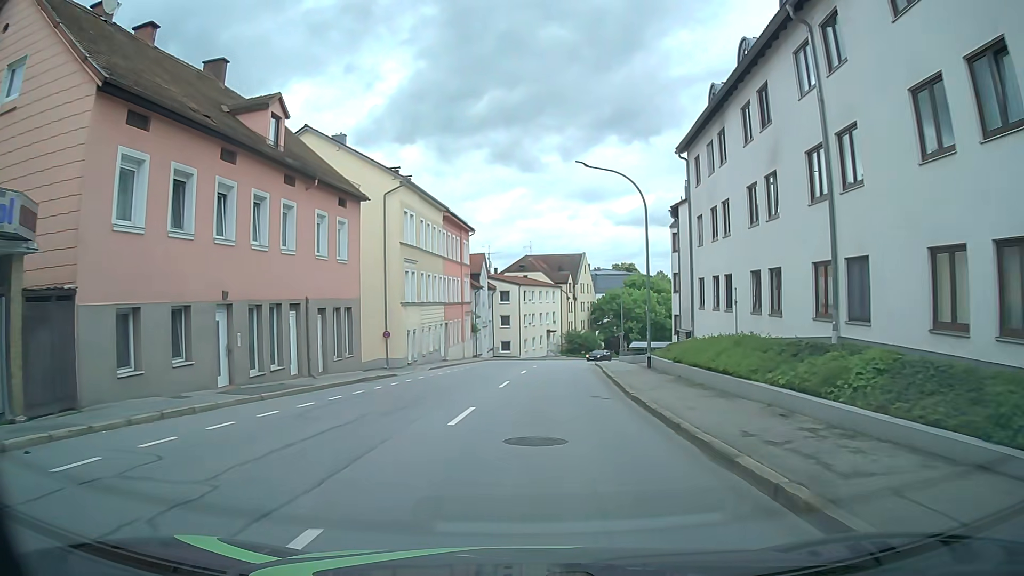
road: tertiary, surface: asphalt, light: Day
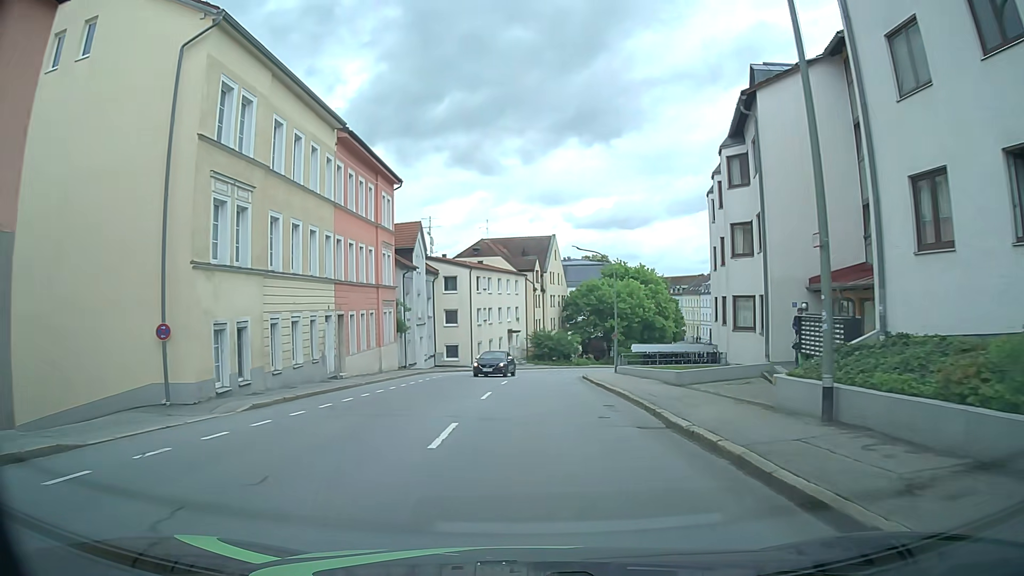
(+0.5, +20.1) m; +3°
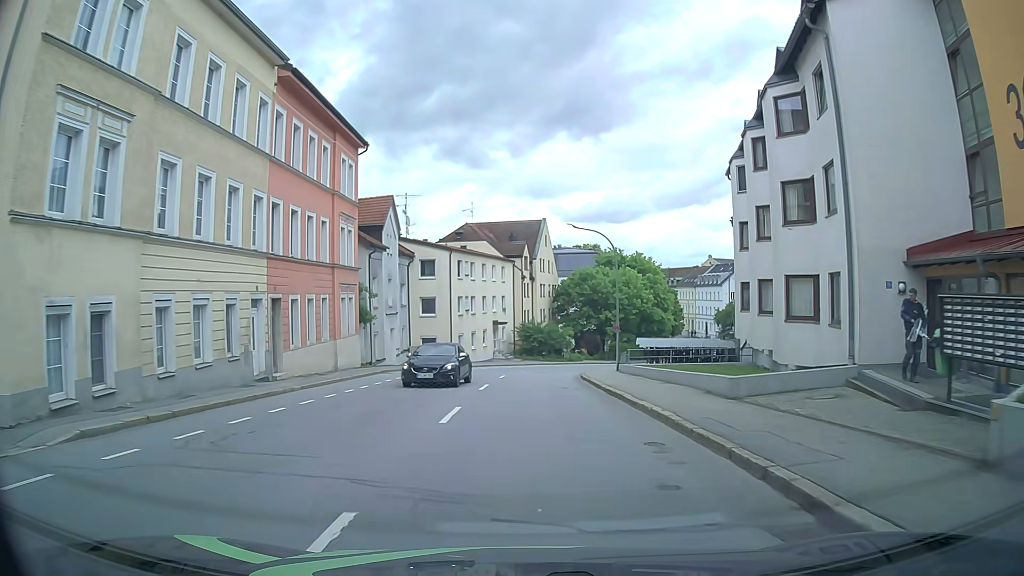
(0.0, +6.6) m; +1°
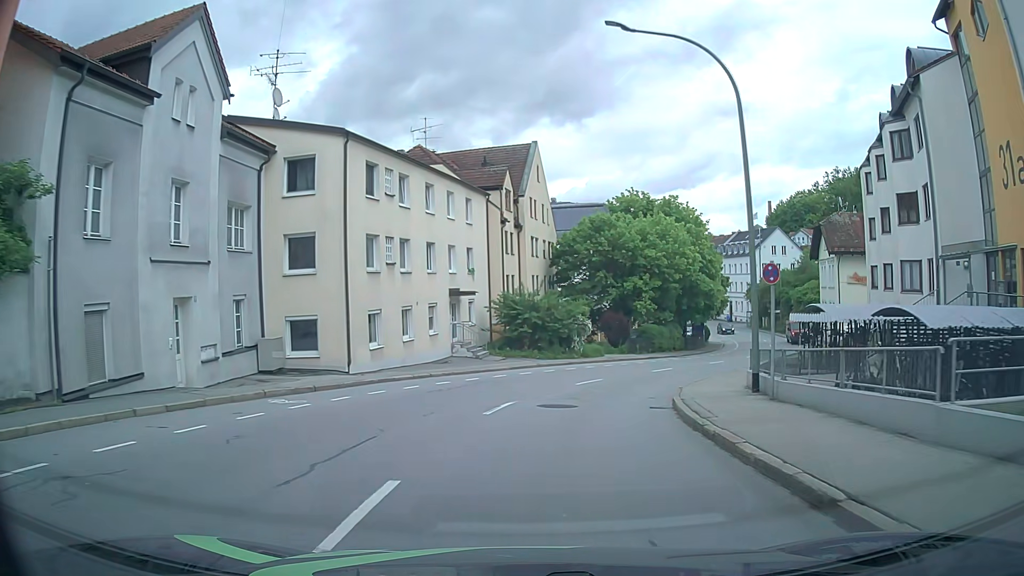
(+0.4, +25.8) m; +2°
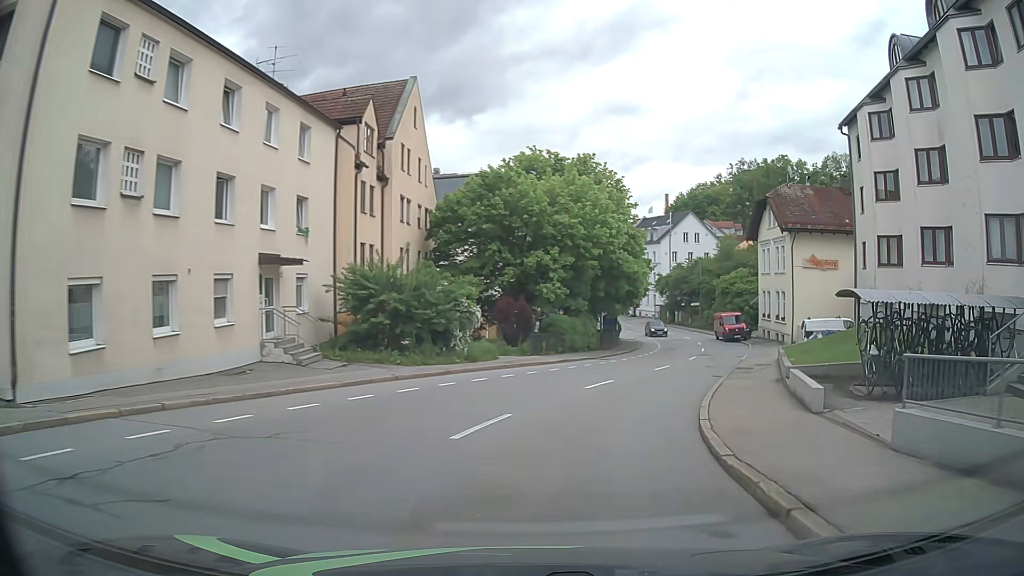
(+0.6, +12.3) m; +9°
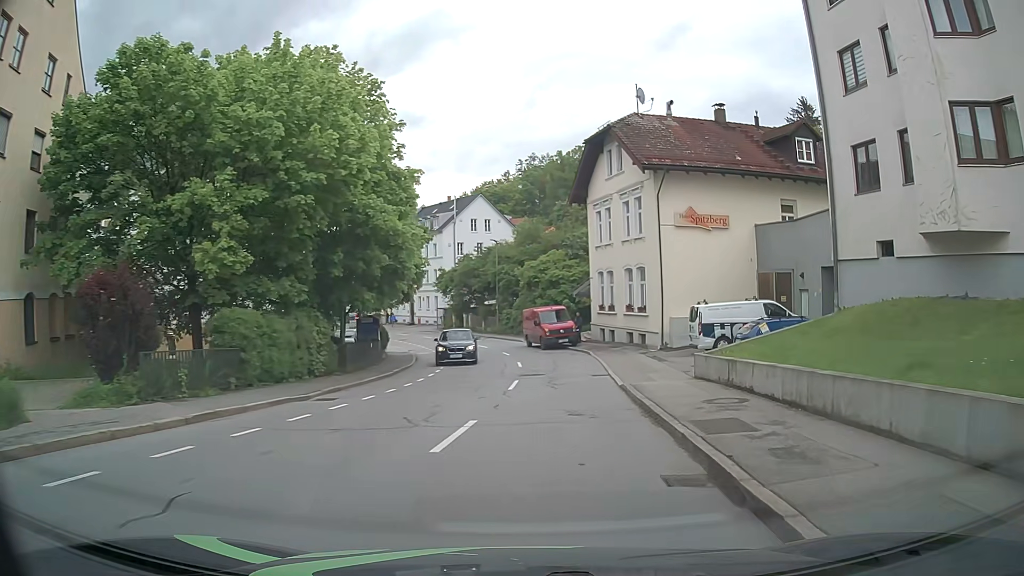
(+3.2, +18.3) m; +19°
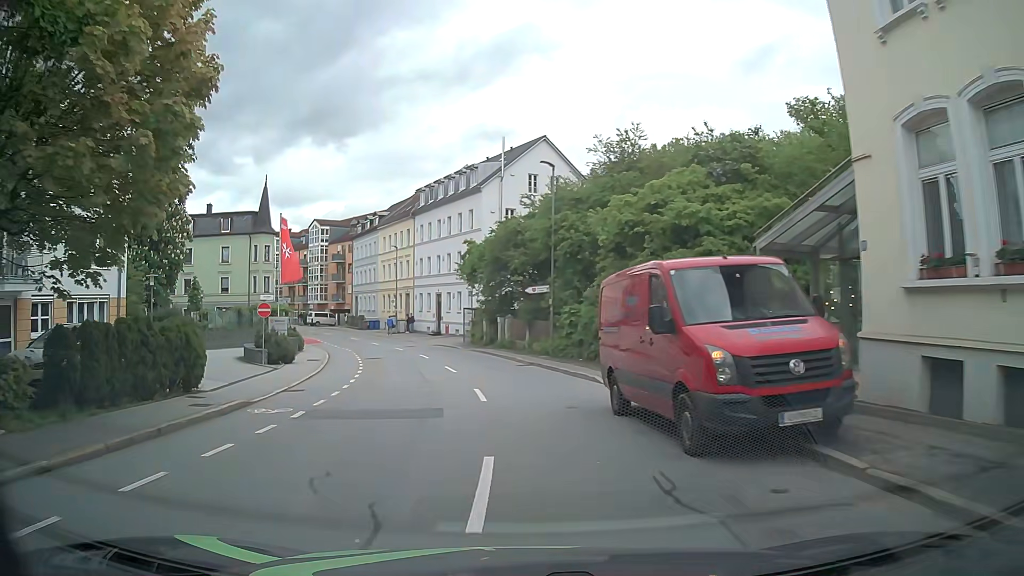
(+0.3, +30.1) m; -7°
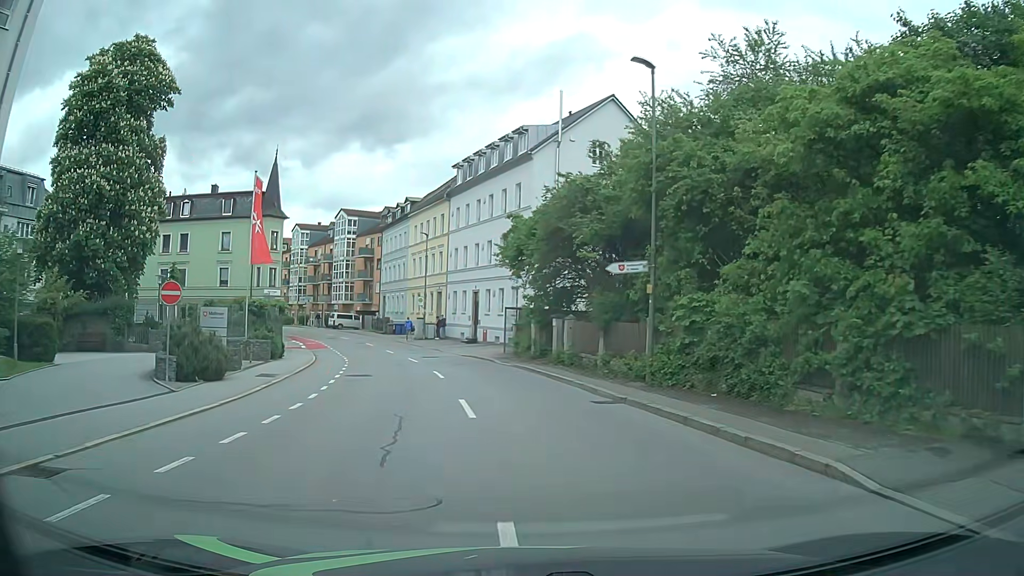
(-0.7, +11.6) m; -5°
